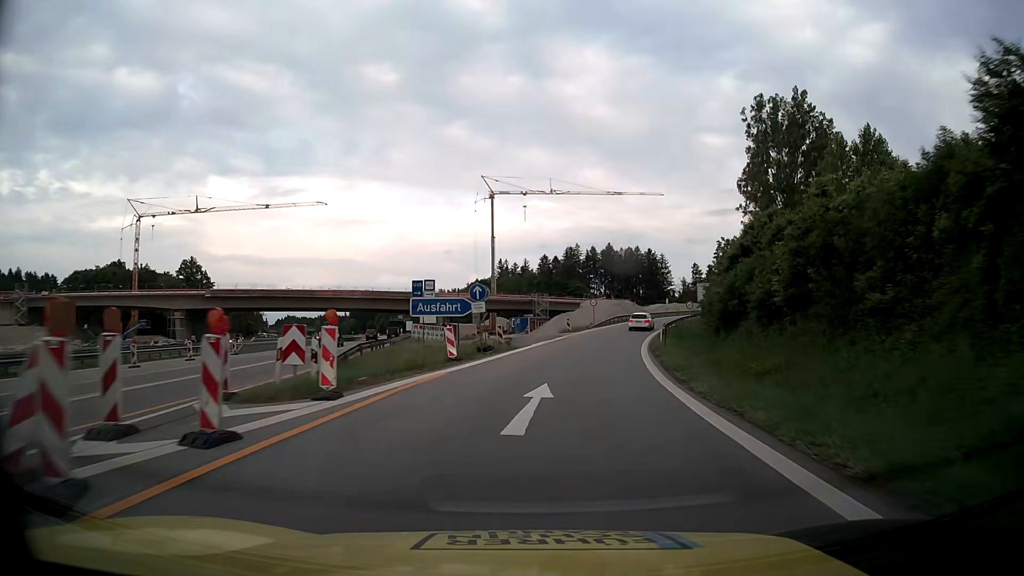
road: motorway_link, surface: asphalt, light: Day
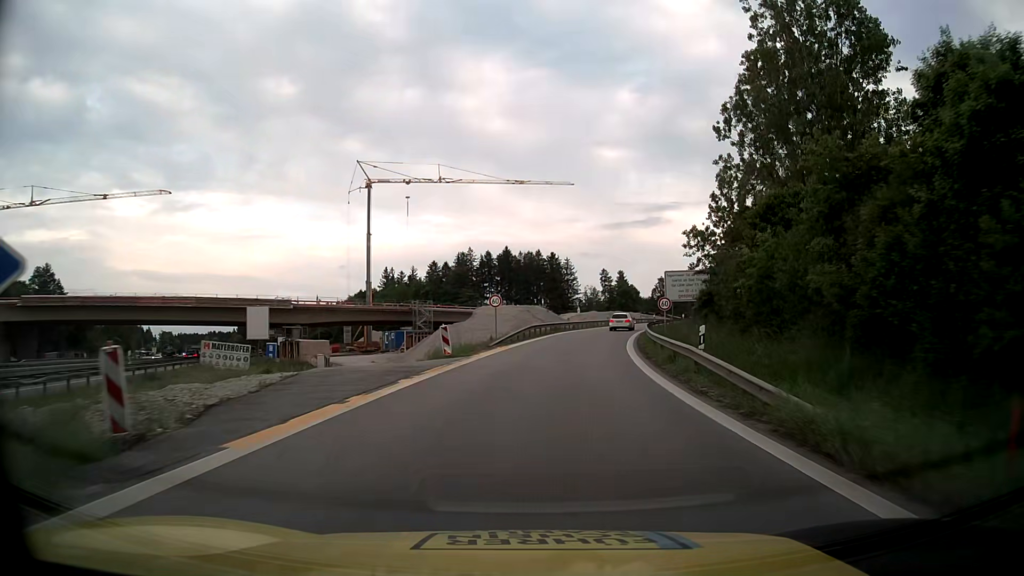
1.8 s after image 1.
(+2.2, +28.8) m; +9°
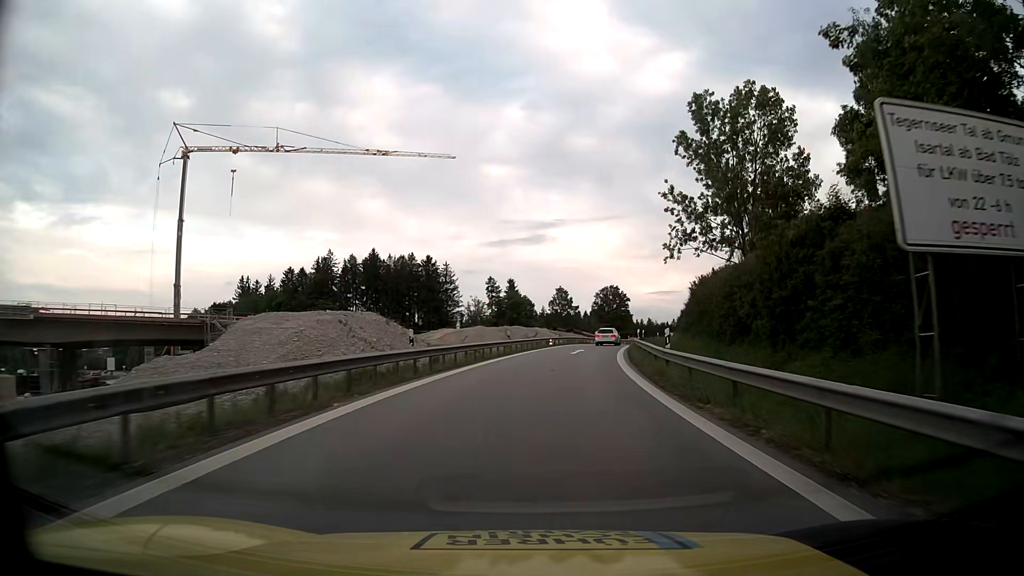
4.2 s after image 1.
(+3.3, +38.0) m; +10°
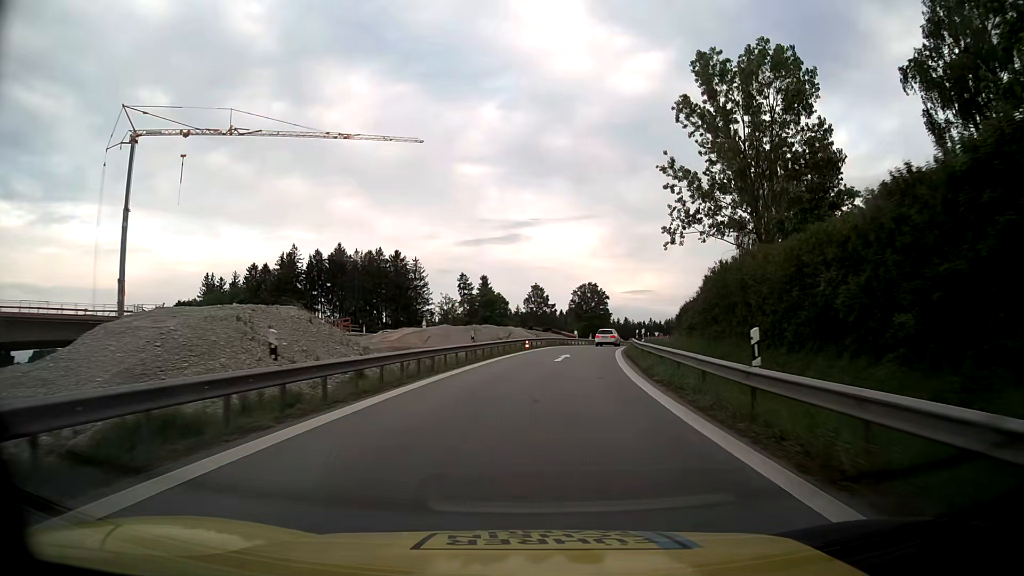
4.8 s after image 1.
(+0.2, +9.4) m; +2°
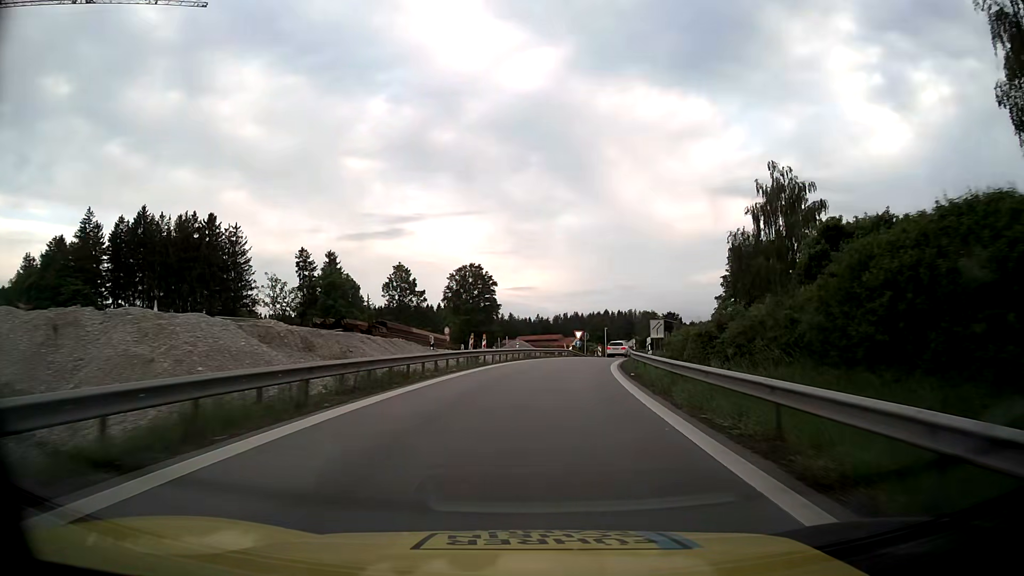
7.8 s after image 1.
(+4.2, +46.0) m; +10°
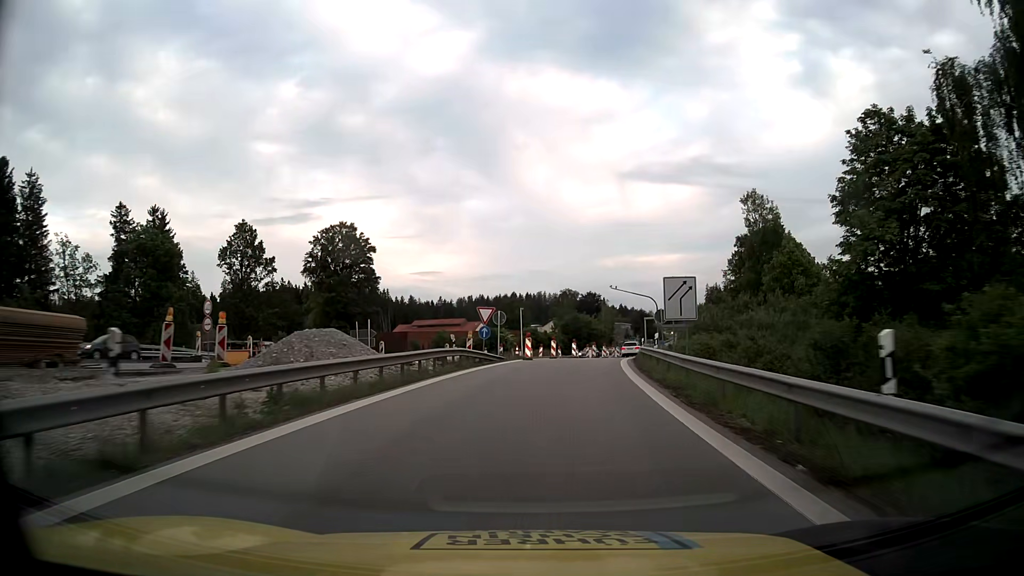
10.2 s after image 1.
(+2.6, +36.9) m; +8°
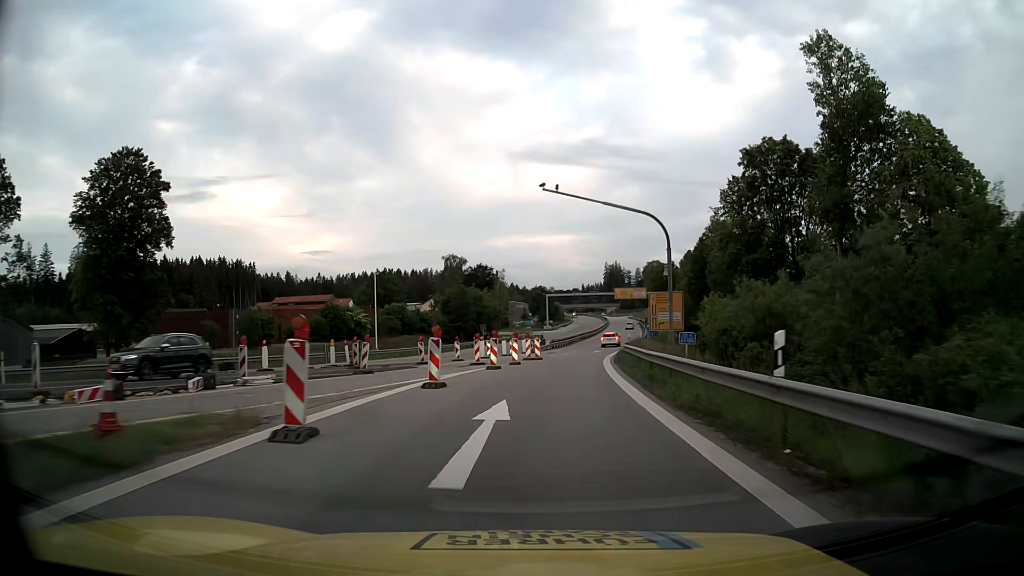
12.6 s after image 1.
(+2.9, +36.8) m; +9°
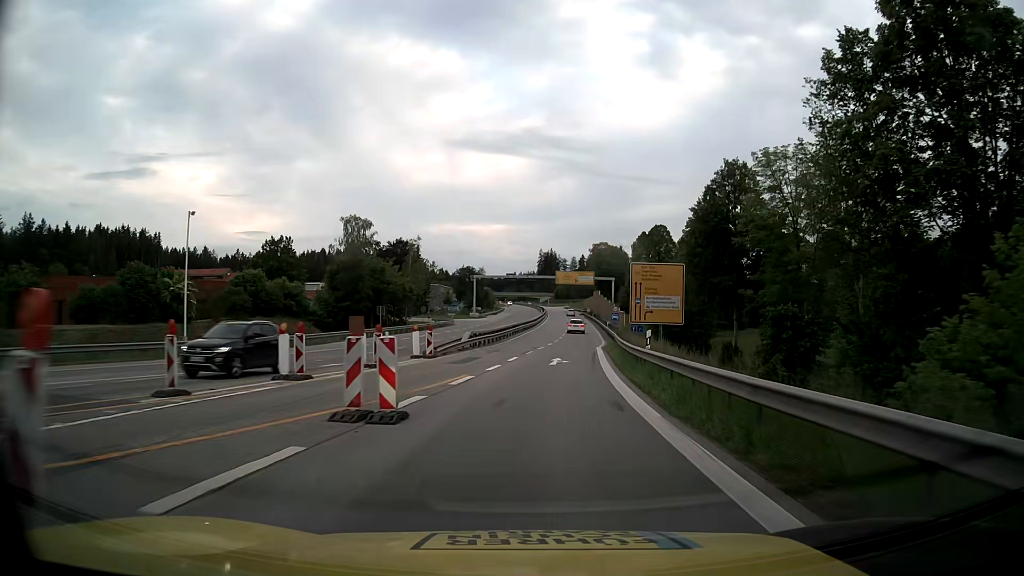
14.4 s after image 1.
(+1.5, +28.1) m; +6°
(0, +10) (+1, +20) (+2, +30) (+3, +40) (+4, +50) (+5, +60) (+6, +70) (+7, +80) (+8, +90) (+8, +100) m
